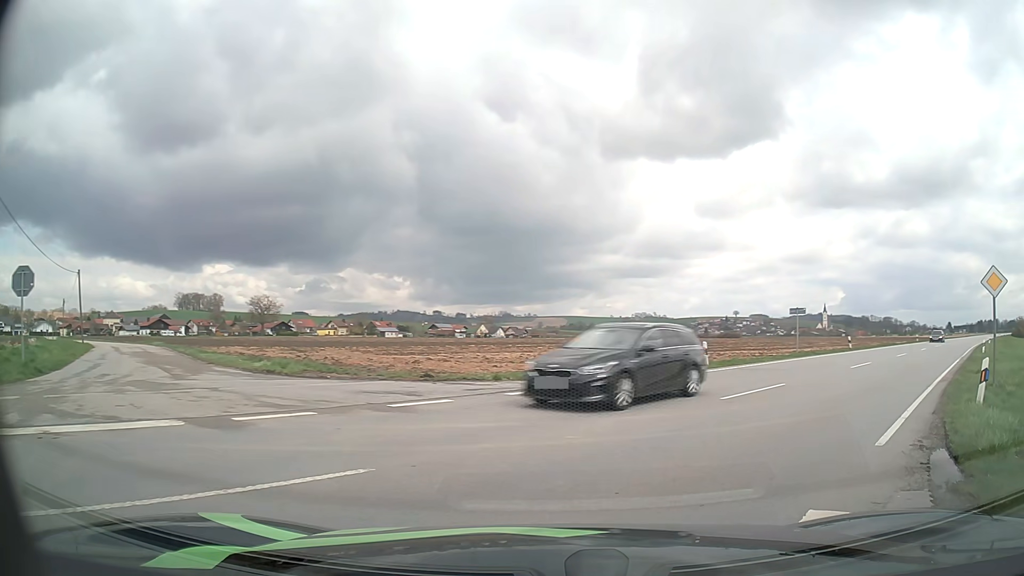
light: Day
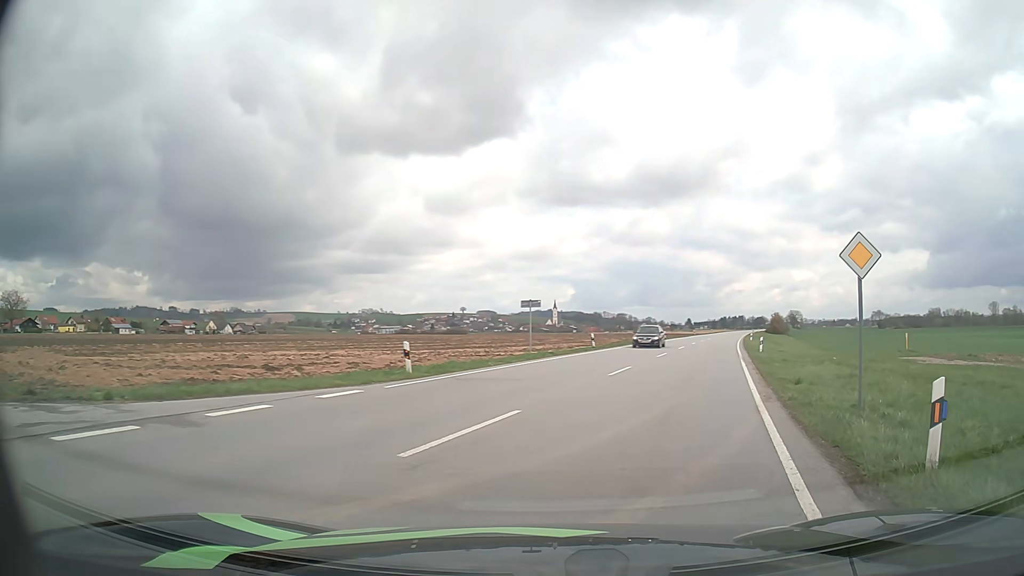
(+1.4, +6.5) m; +23°
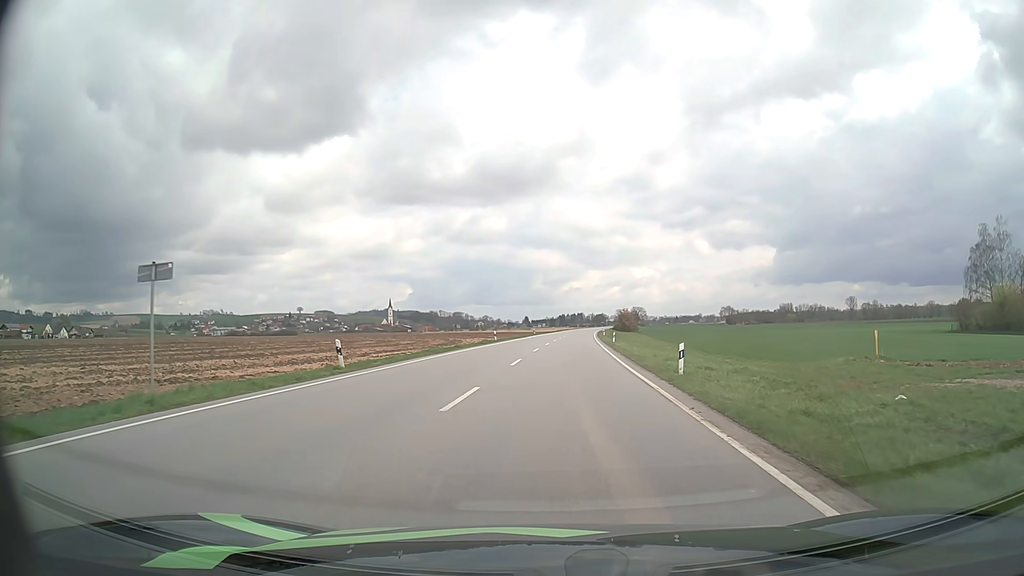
(+4.0, +20.6) m; +14°
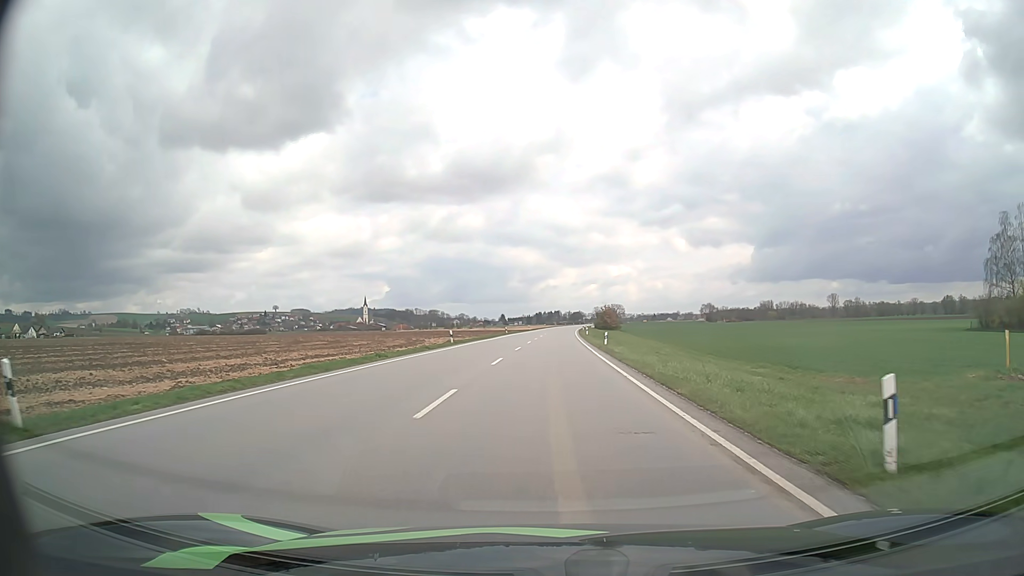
(+0.2, +13.5) m; +2°
(0, +10) (0, +20) (+1, +30) (+1, +40) (+1, +50) (+1, +60) (+1, +70) (+1, +80) (+1, +90) (+1, +100) m
